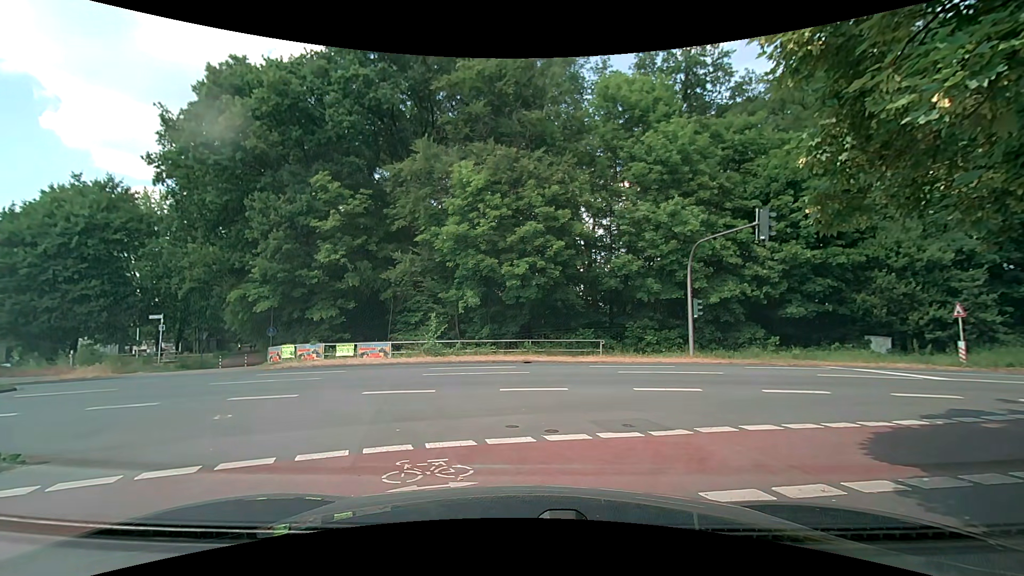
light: Day
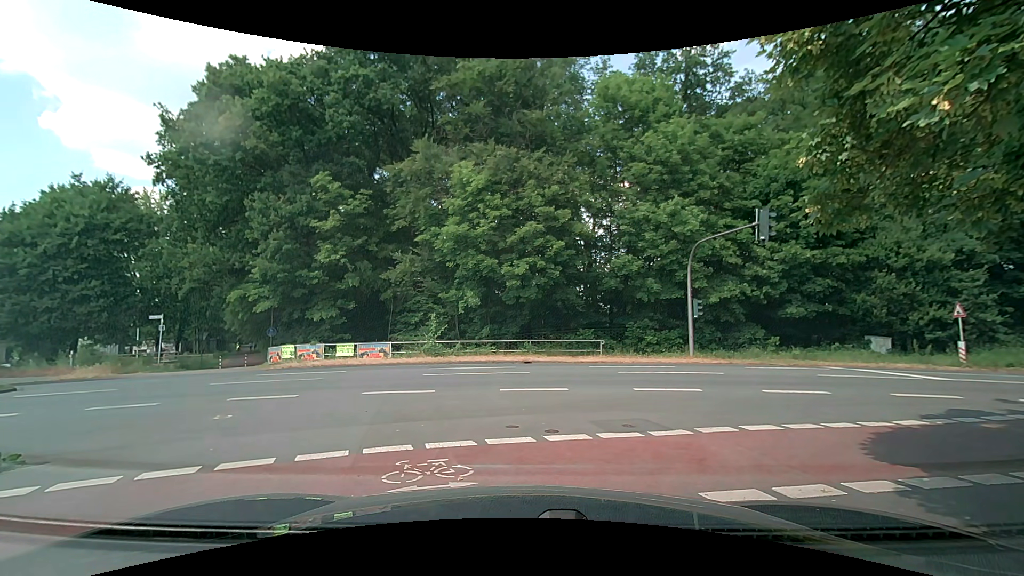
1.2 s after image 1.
(0.0, 0.0) m; 0°
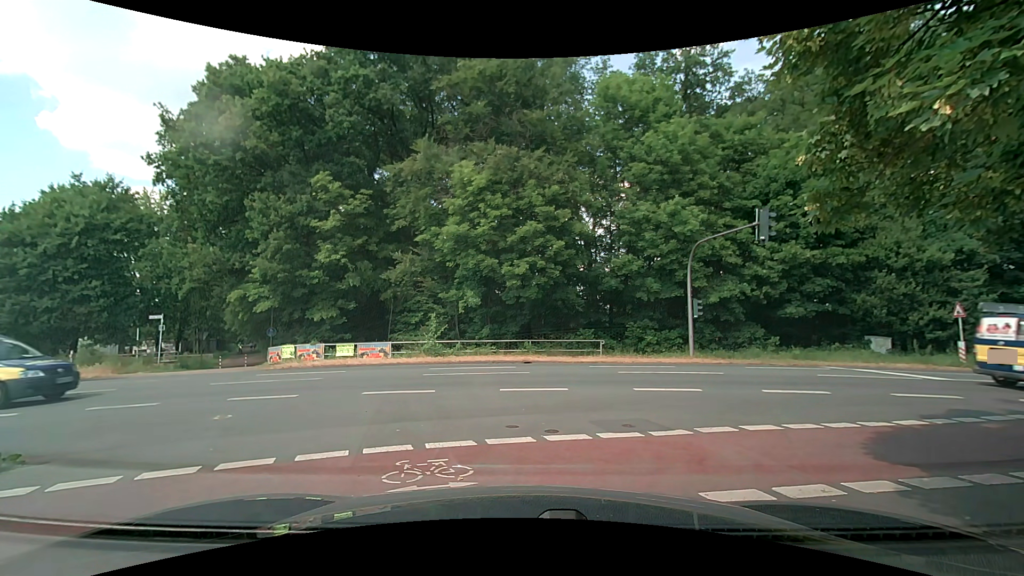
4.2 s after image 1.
(0.0, 0.0) m; 0°
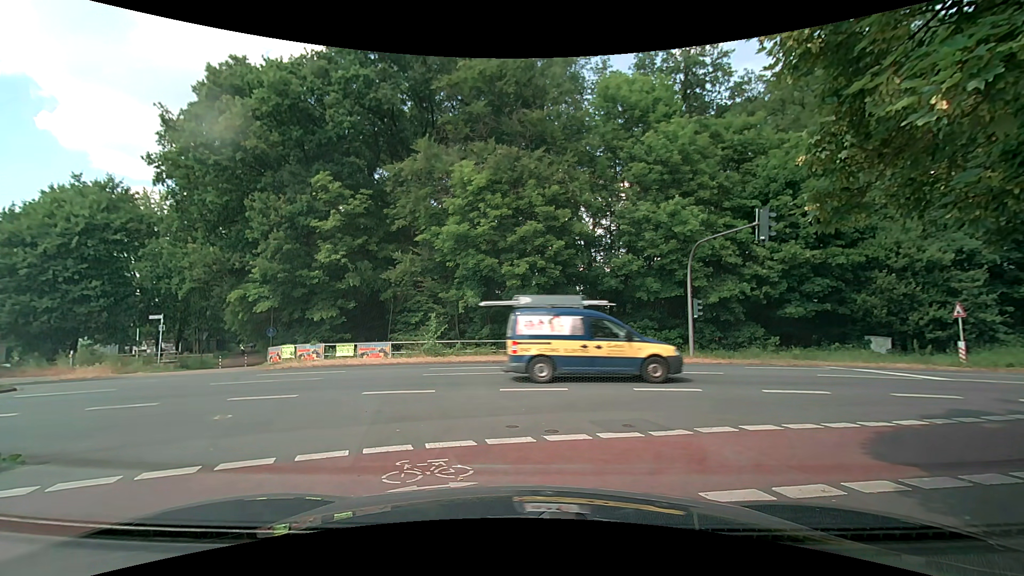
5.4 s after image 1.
(0.0, 0.0) m; 0°
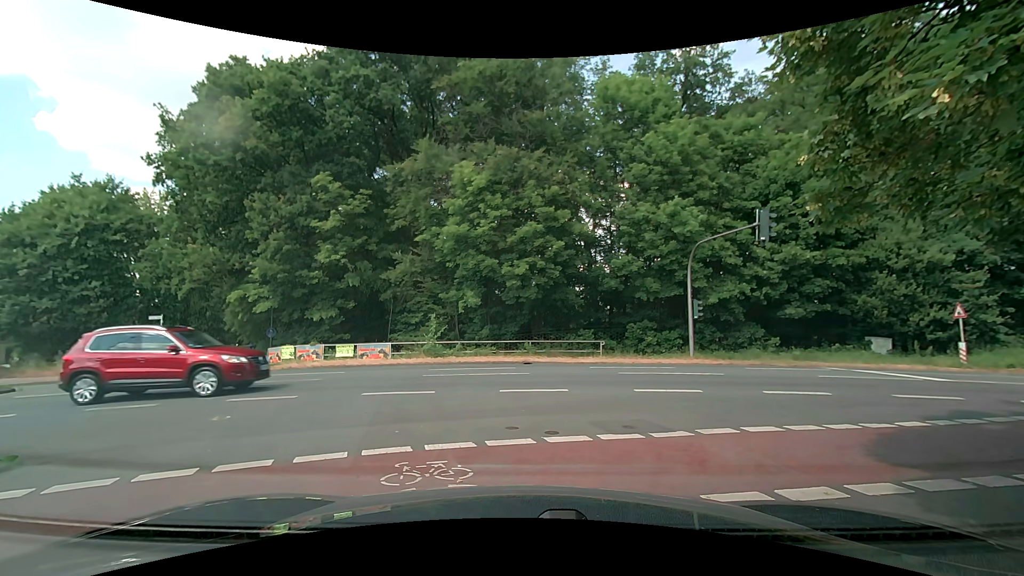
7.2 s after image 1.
(0.0, 0.0) m; 0°
